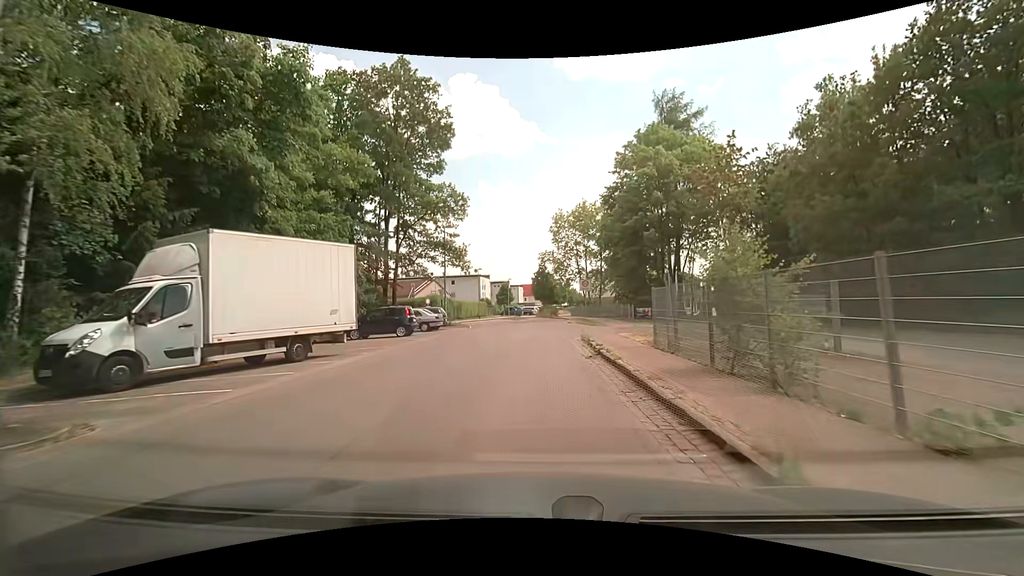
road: residential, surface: asphalt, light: Day
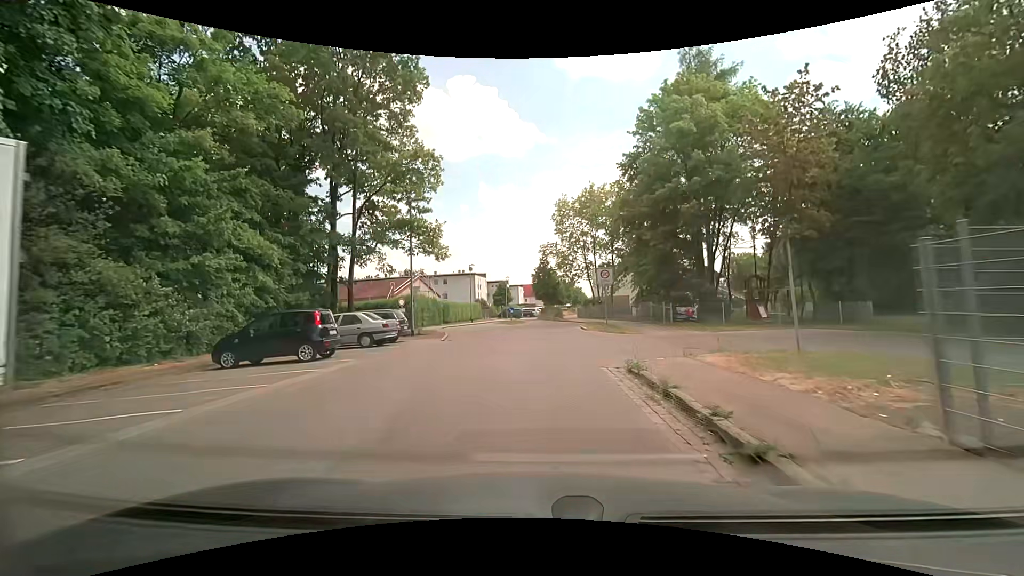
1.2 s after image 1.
(-0.1, +10.3) m; -1°
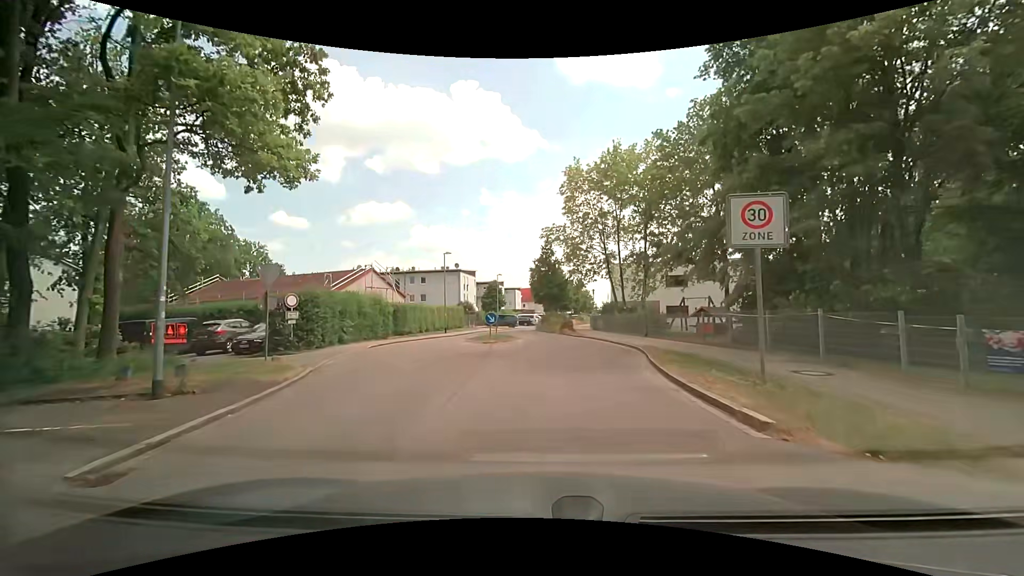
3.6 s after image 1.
(+0.1, +18.3) m; 0°
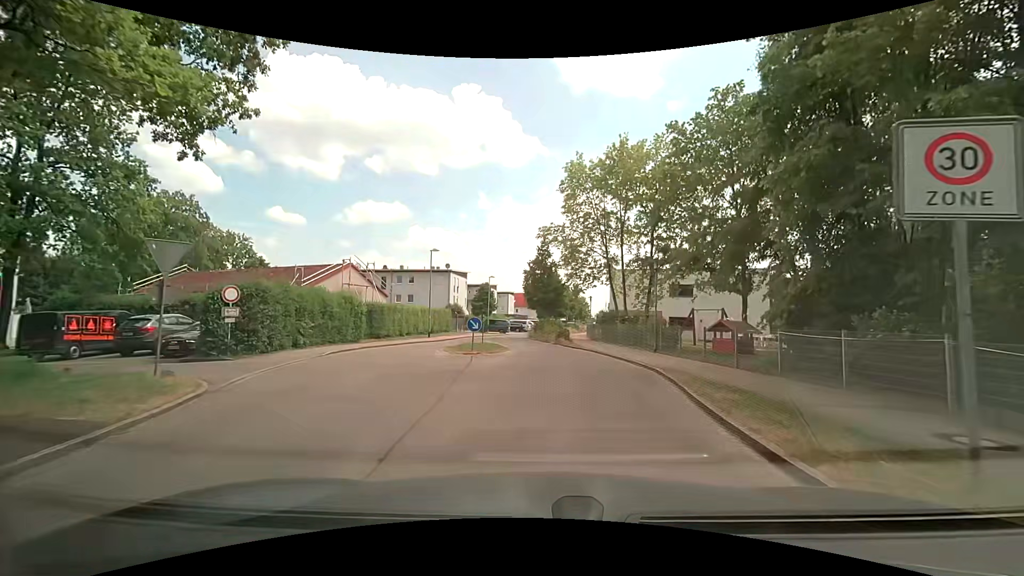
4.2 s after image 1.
(0.0, +4.0) m; 0°
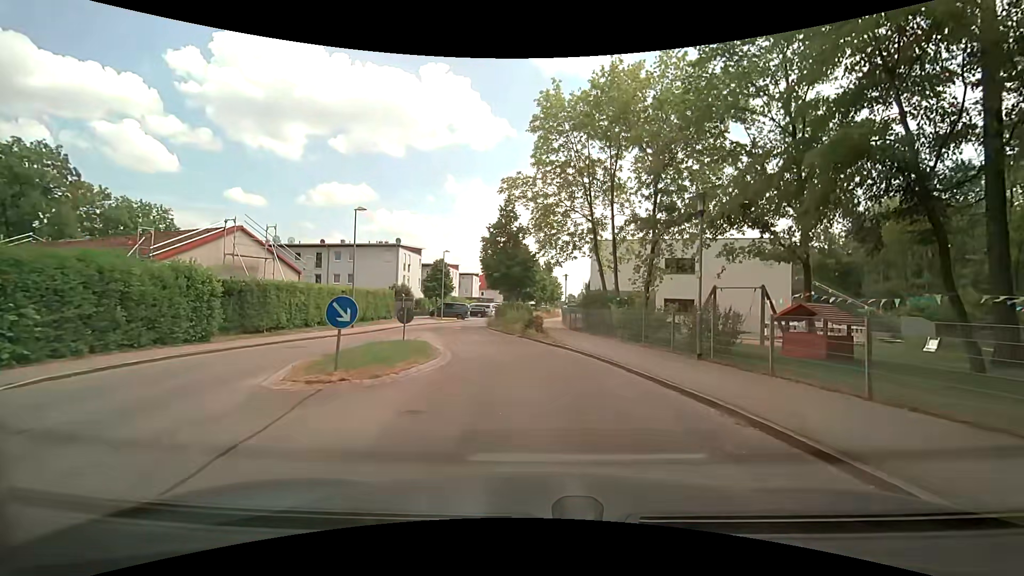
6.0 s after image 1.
(+0.5, +10.9) m; +7°
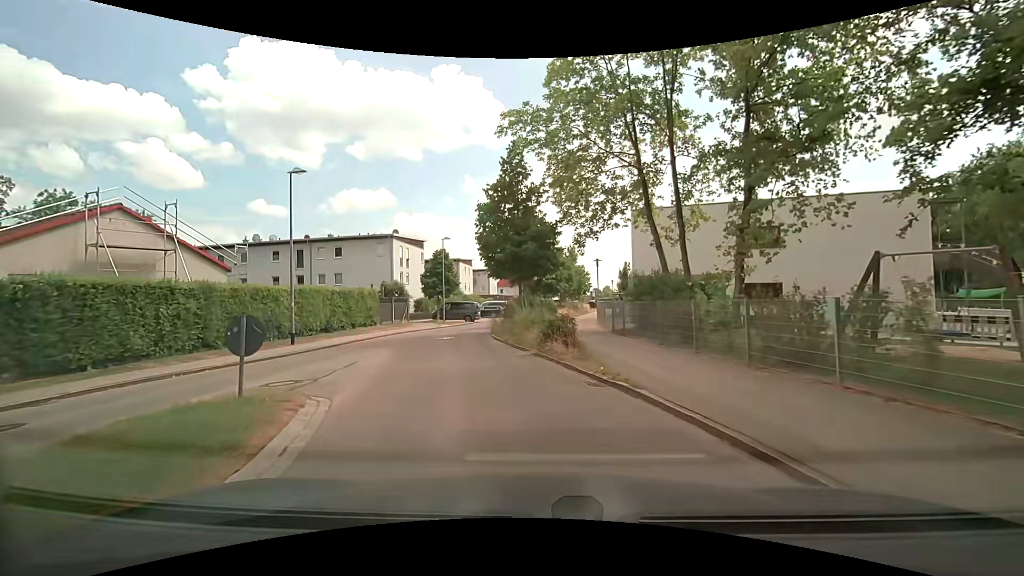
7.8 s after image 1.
(-0.4, +10.7) m; -5°
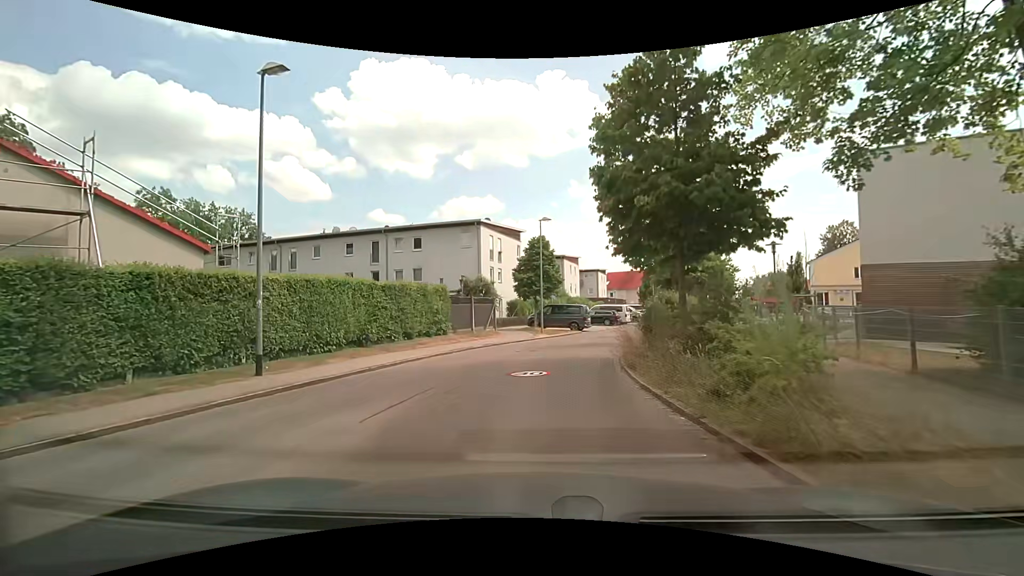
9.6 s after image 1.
(-1.2, +11.2) m; -12°
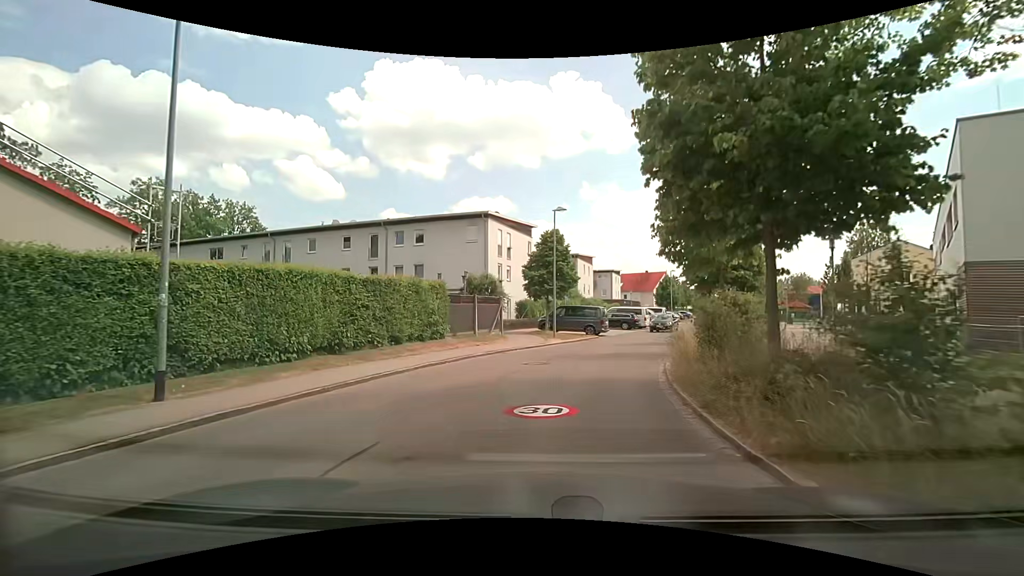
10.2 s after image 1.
(-0.1, +3.7) m; -1°
(0, +10) (+3, +20) (+7, +29) (+11, +38) (+15, +47) (+18, +56) (+22, +66) (+26, +75) (+29, +85) (+33, +94) m
